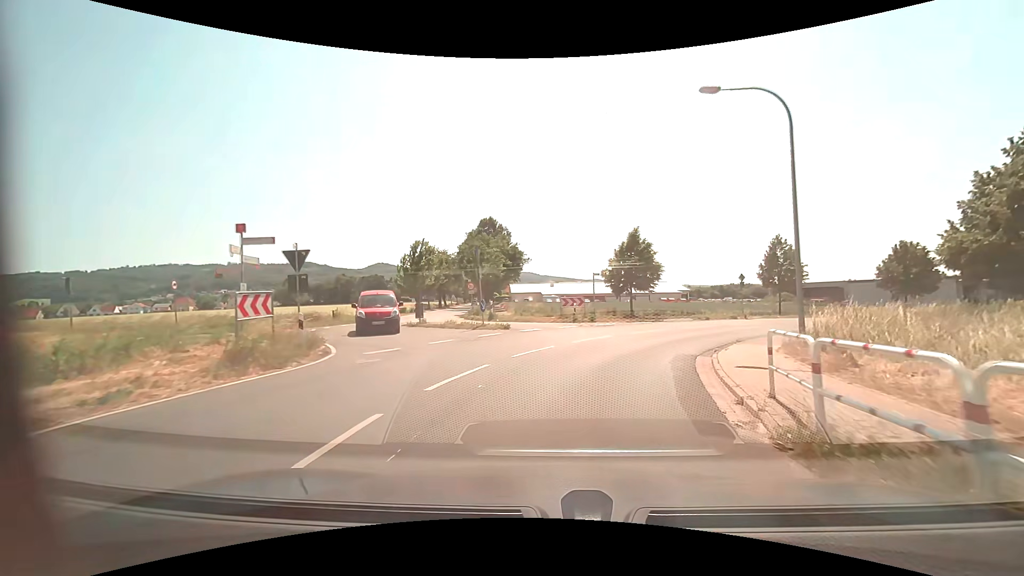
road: unclassified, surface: asphalt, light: Day
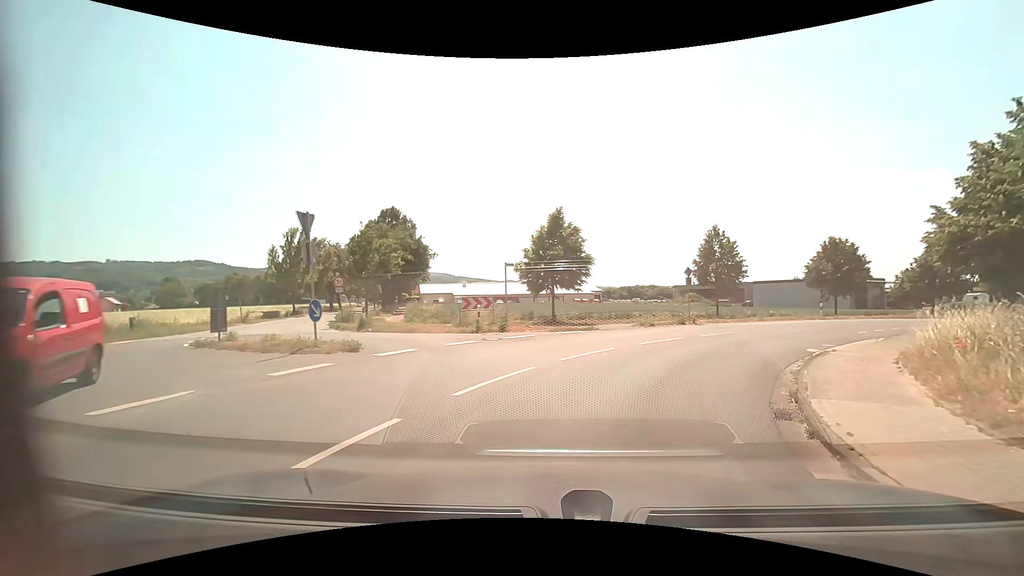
(+0.7, +8.7) m; +9°
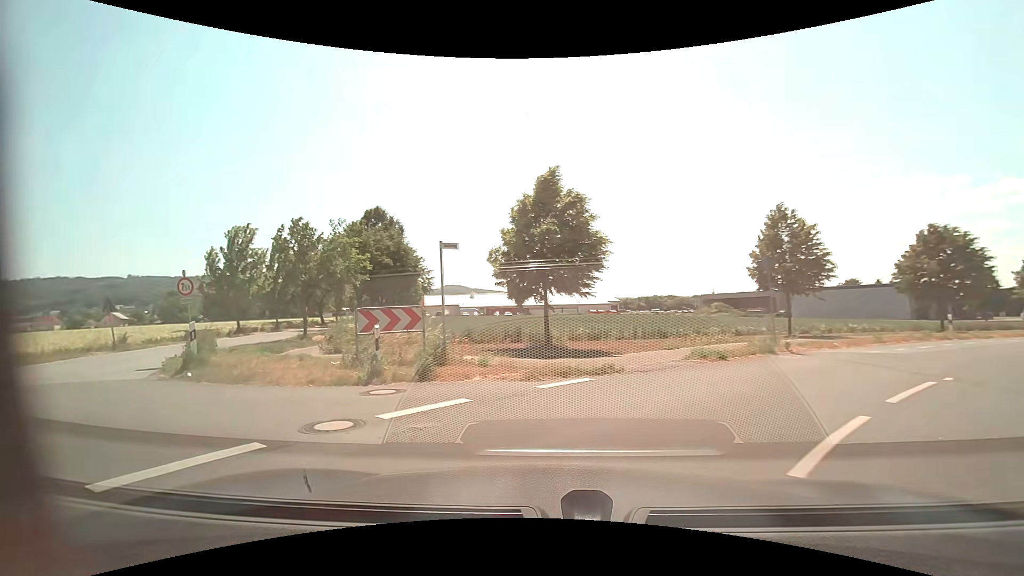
(+1.2, +10.5) m; 0°
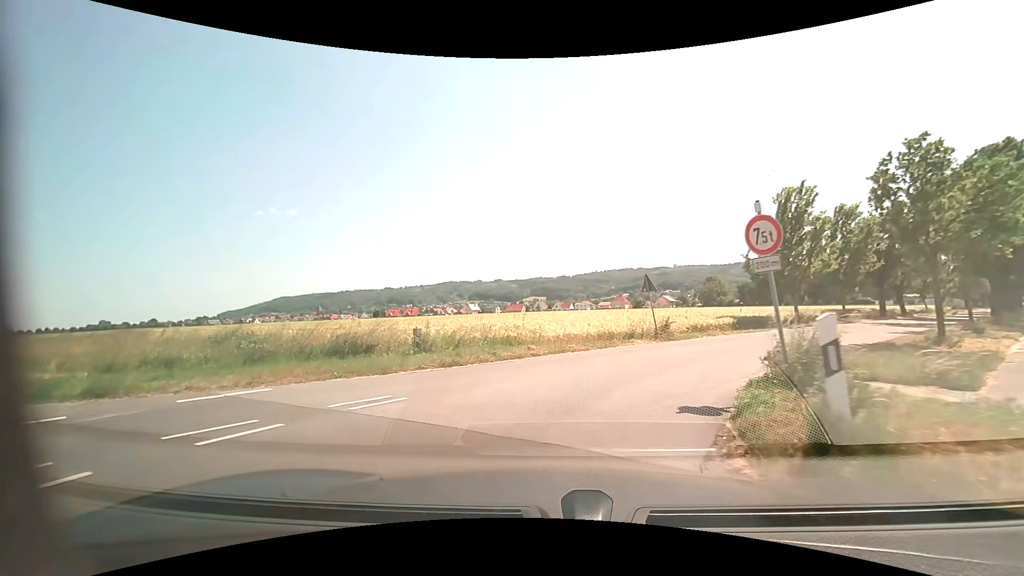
(-5.3, +9.1) m; -57°
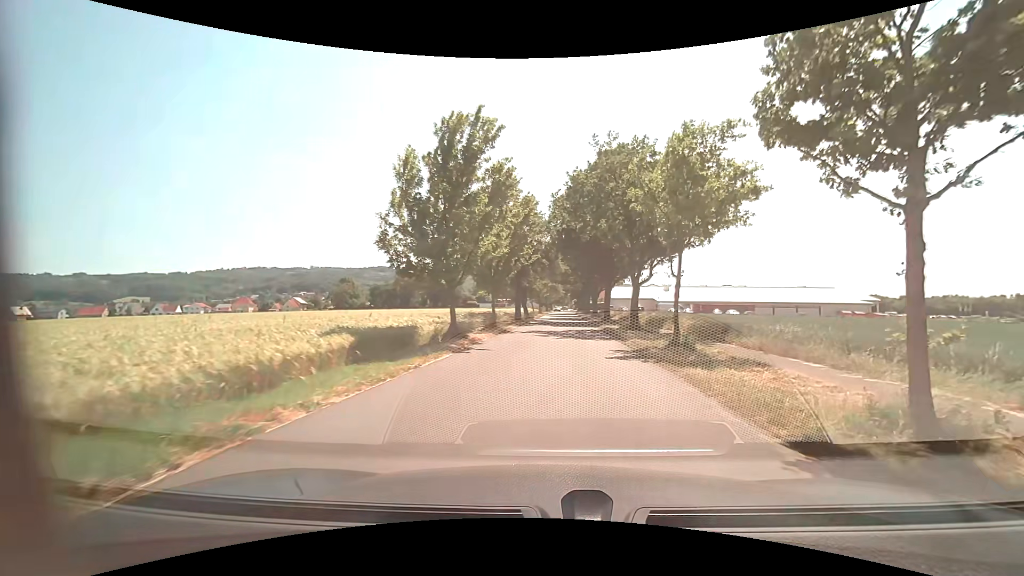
(+5.0, +17.1) m; +40°
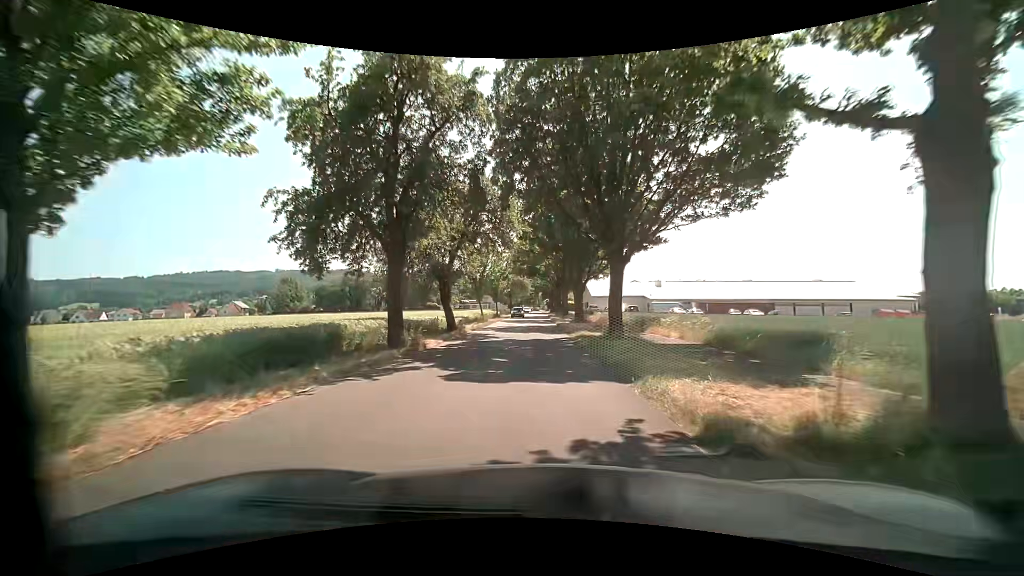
(+1.9, +26.8) m; +4°
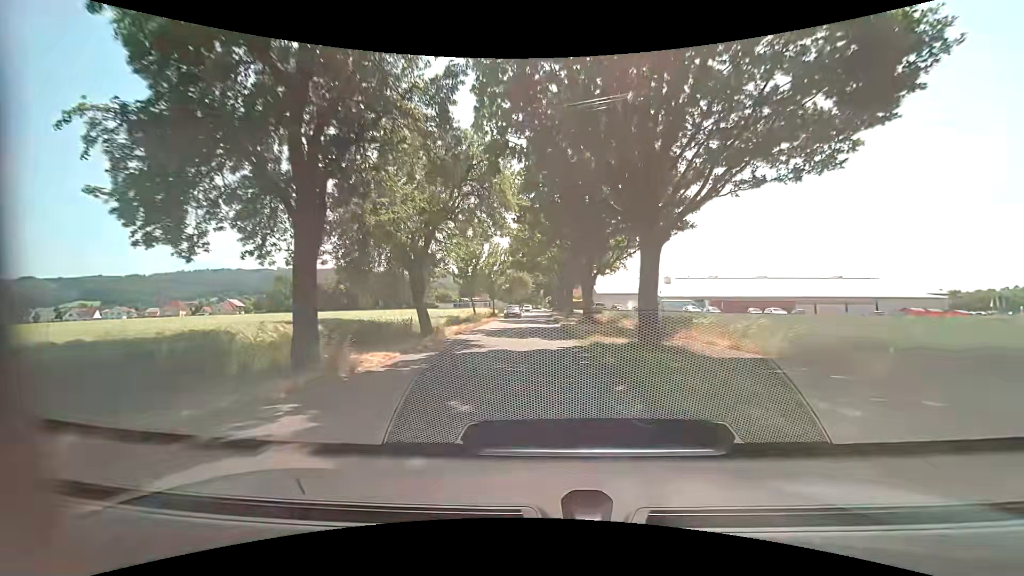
(0.0, +6.3) m; 0°
